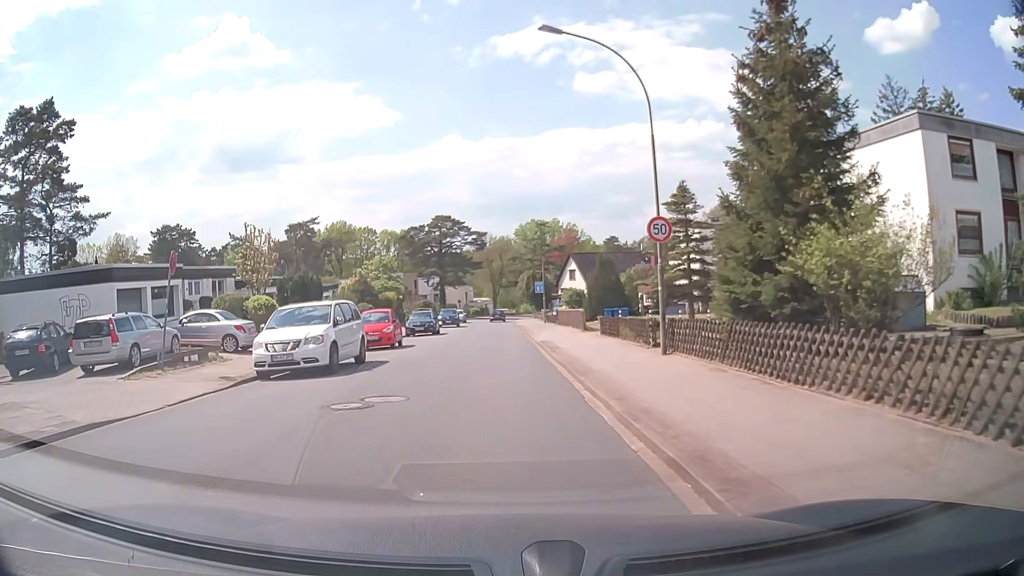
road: unclassified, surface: asphalt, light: Day
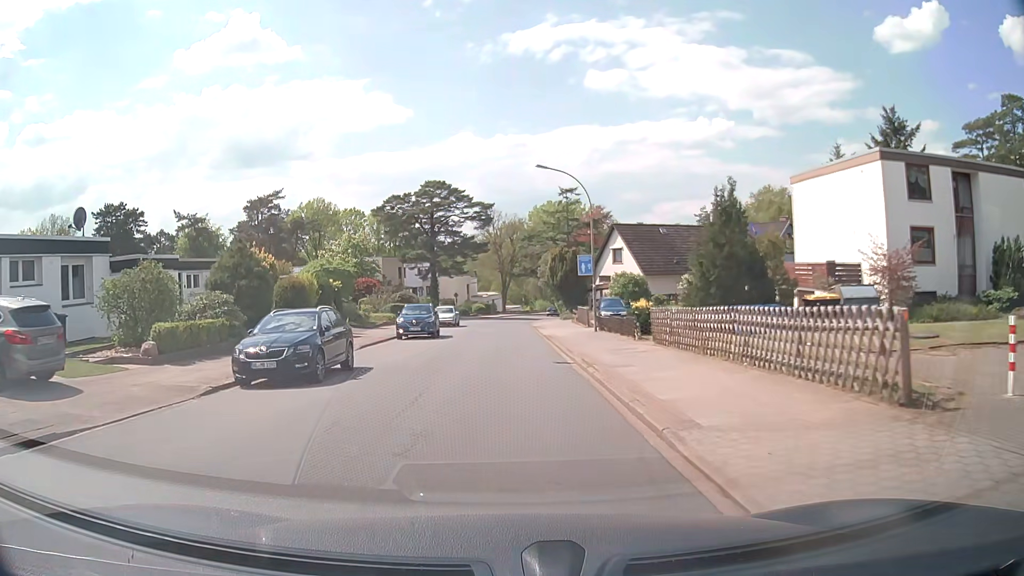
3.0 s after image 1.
(-0.2, +26.8) m; -1°
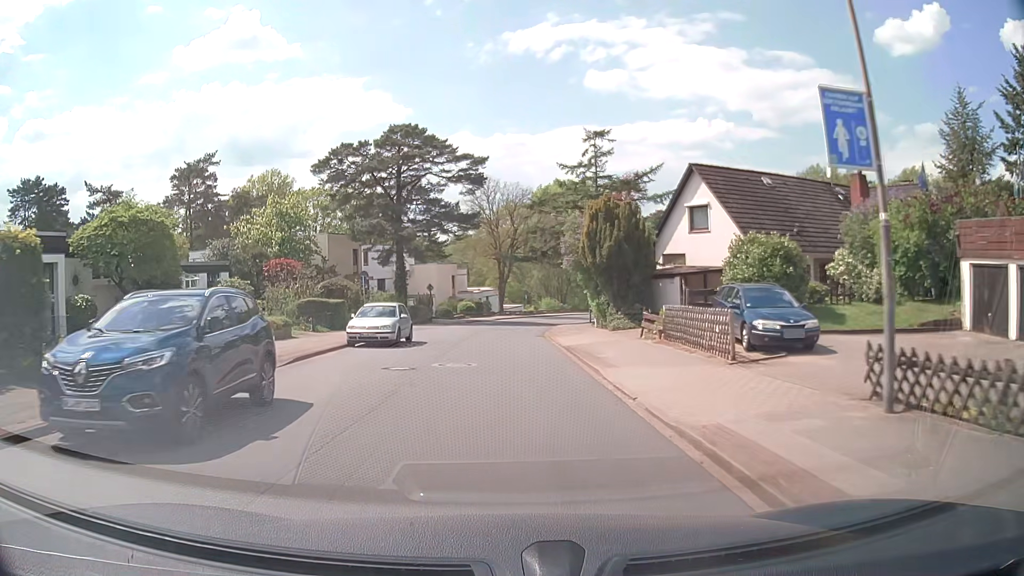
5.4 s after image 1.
(-0.1, +24.6) m; 0°
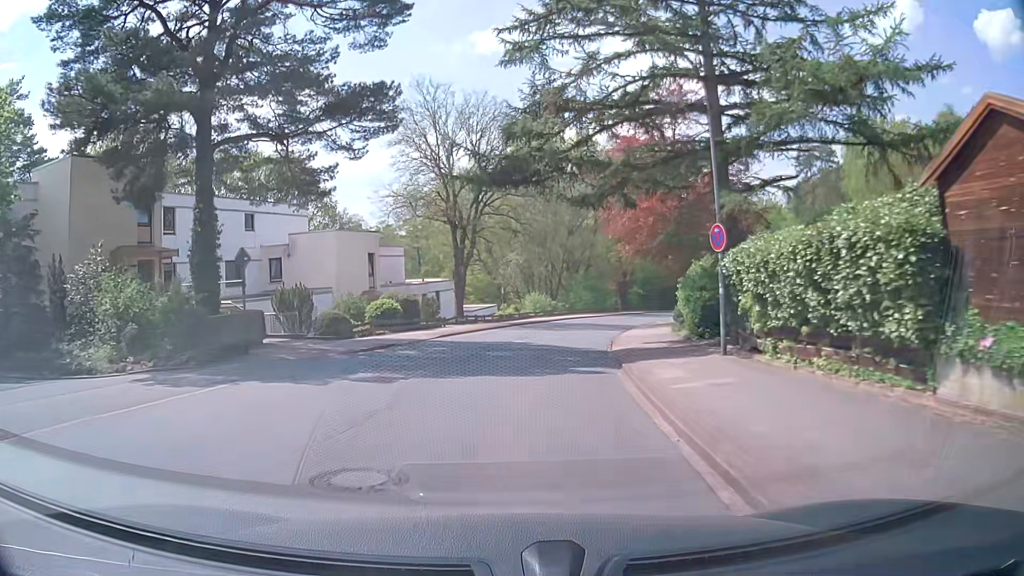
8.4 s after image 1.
(+0.6, +33.4) m; +2°
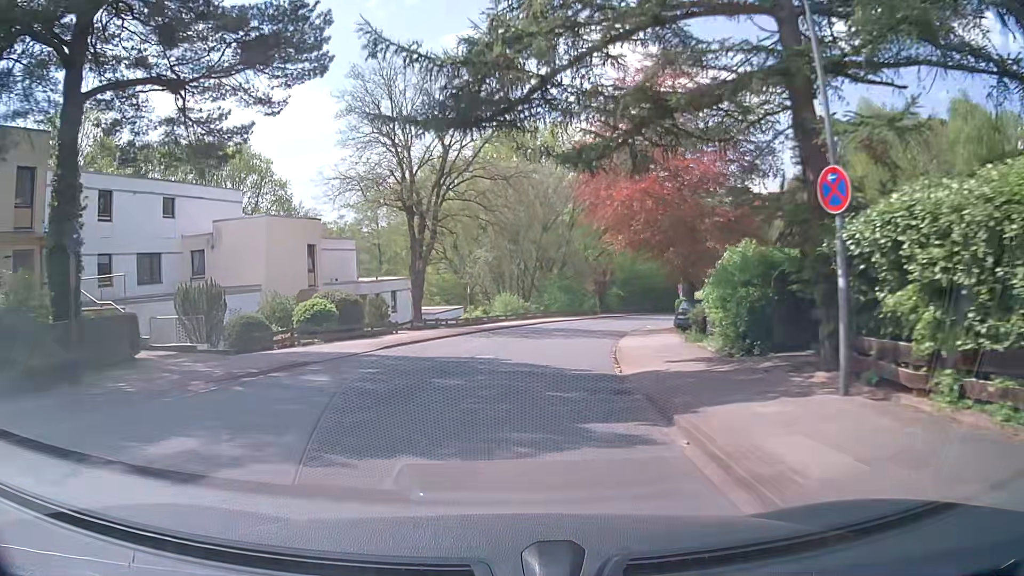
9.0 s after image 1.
(+0.2, +6.8) m; +3°
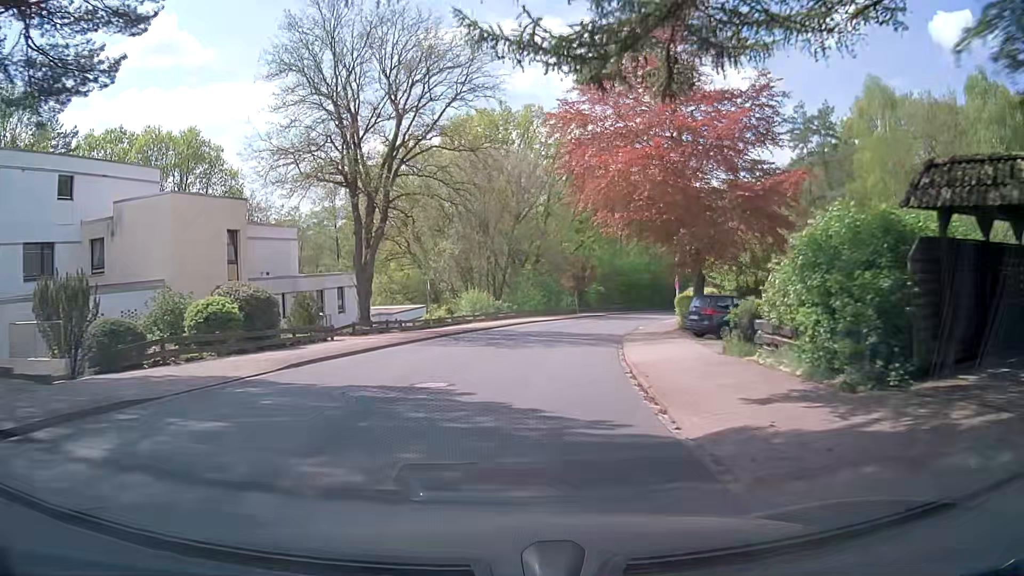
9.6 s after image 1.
(+0.1, +6.8) m; +2°
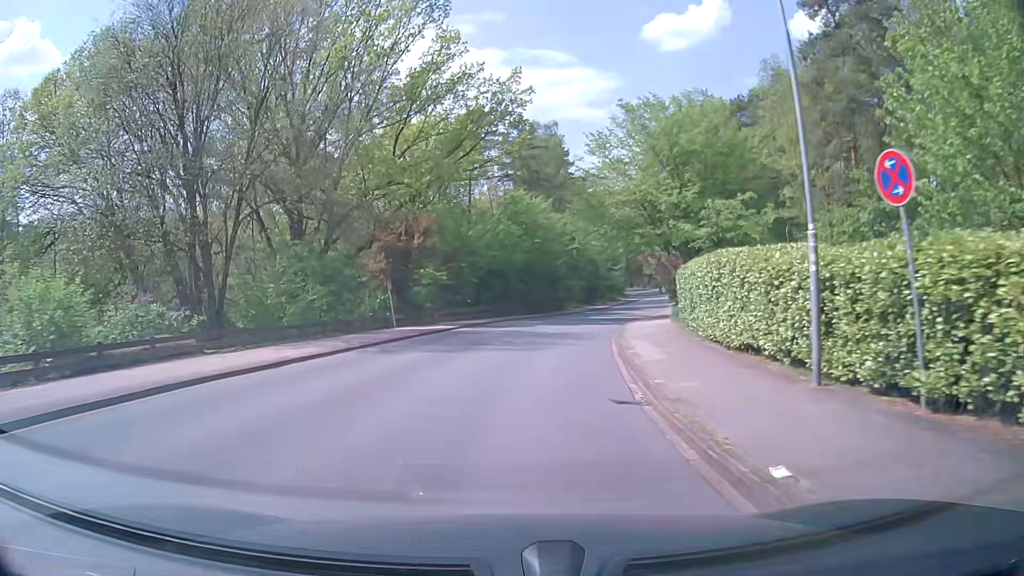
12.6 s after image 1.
(+4.2, +33.9) m; +14°
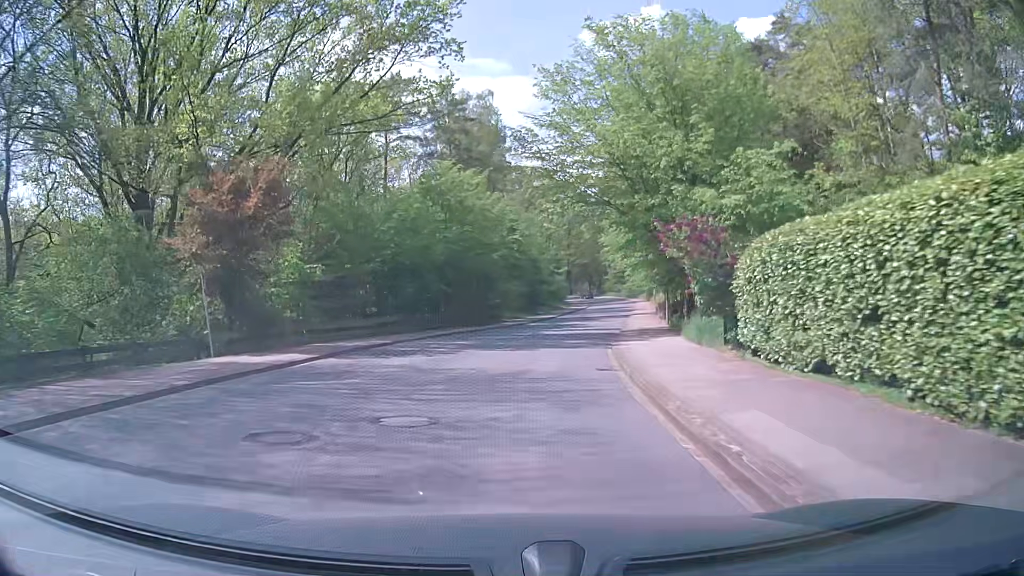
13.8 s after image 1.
(+0.6, +13.8) m; +5°
(0, +10) (+1, +20) (+3, +30) (+5, +40) (+7, +49) (+9, +59) (+11, +69) (+13, +79) (+15, +89) (+17, +98) m
